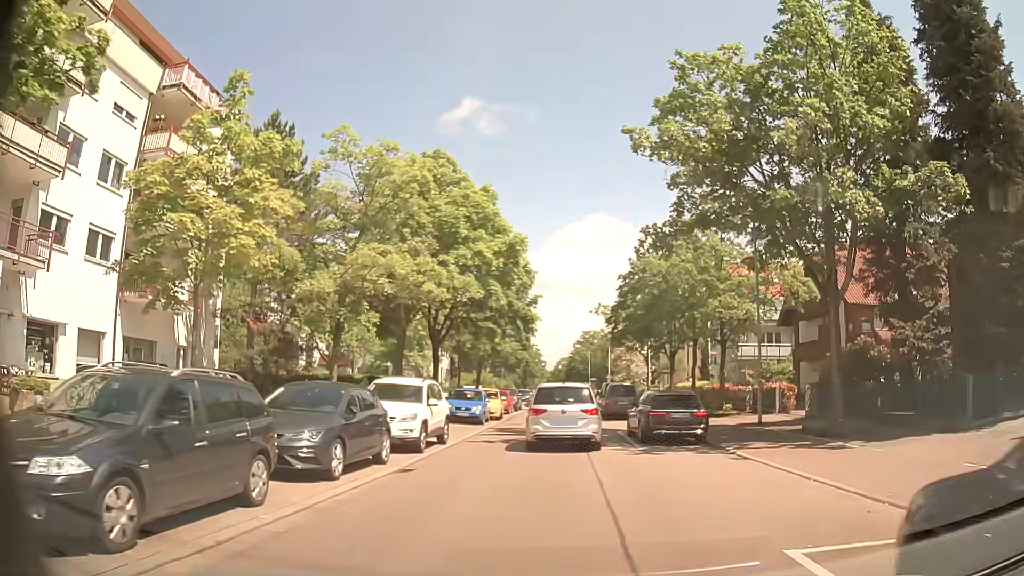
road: residential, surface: asphalt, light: Day
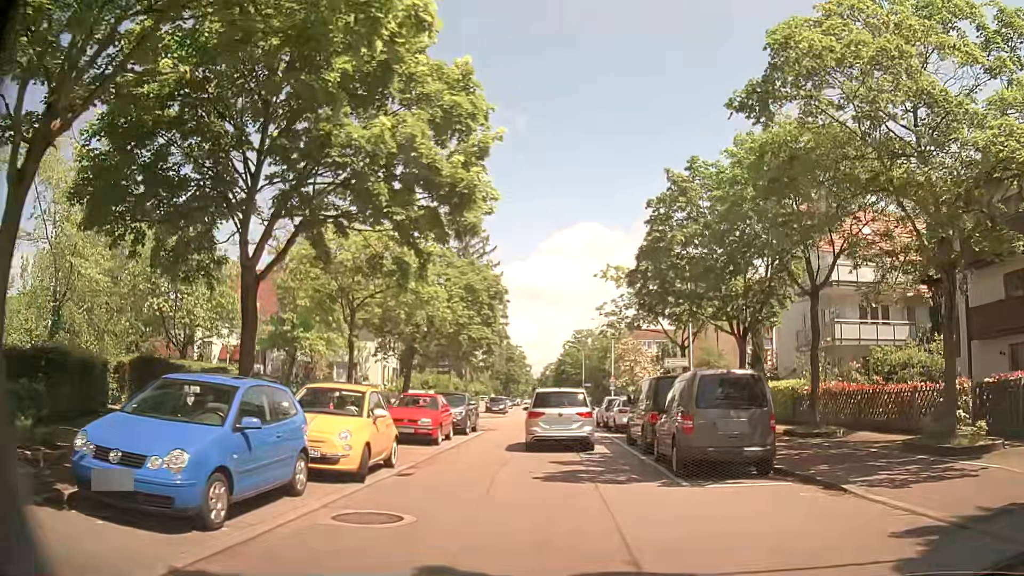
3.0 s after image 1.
(+0.5, +21.6) m; +2°
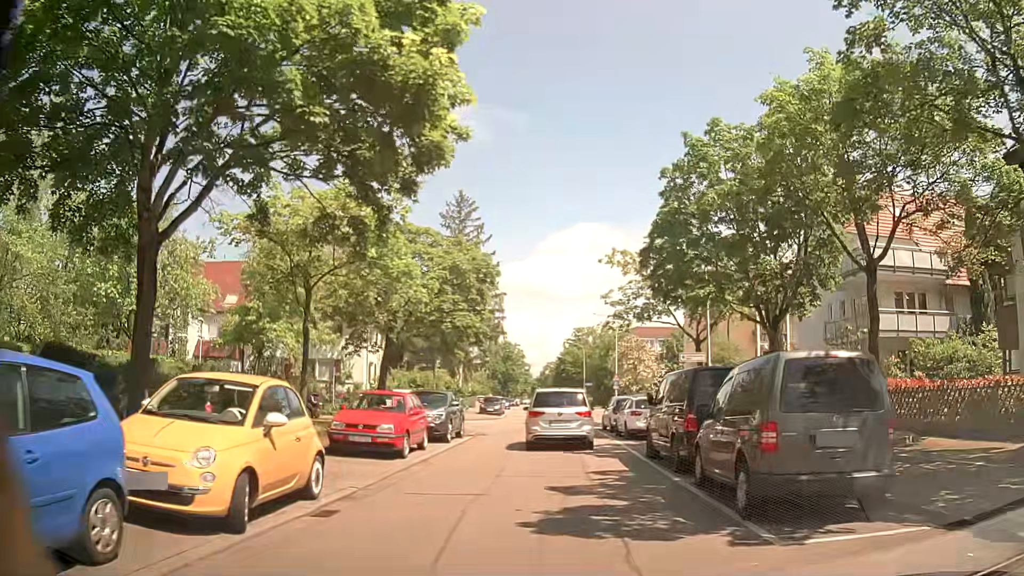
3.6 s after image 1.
(0.0, +4.2) m; +1°
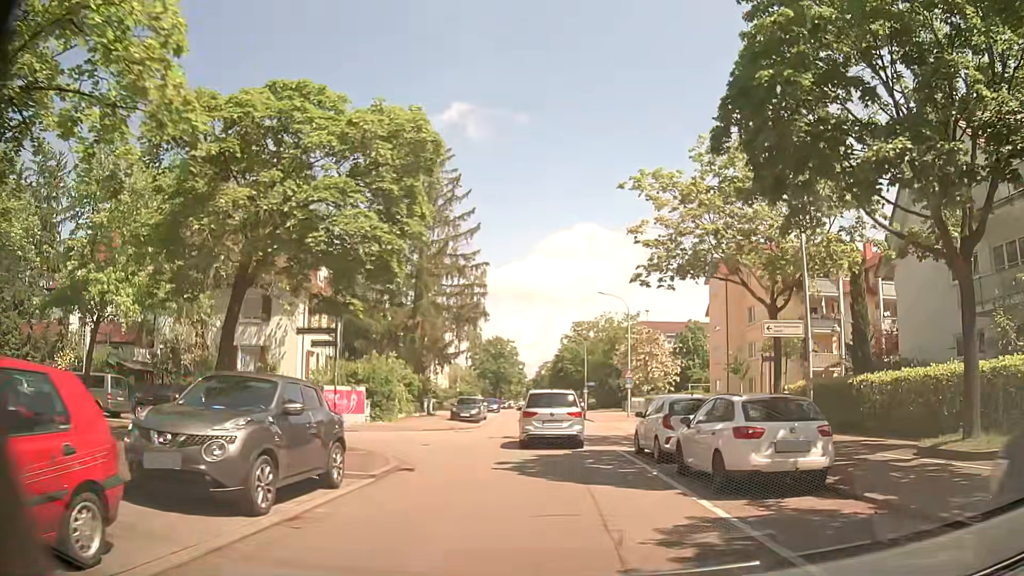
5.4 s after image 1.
(-0.2, +12.9) m; -2°
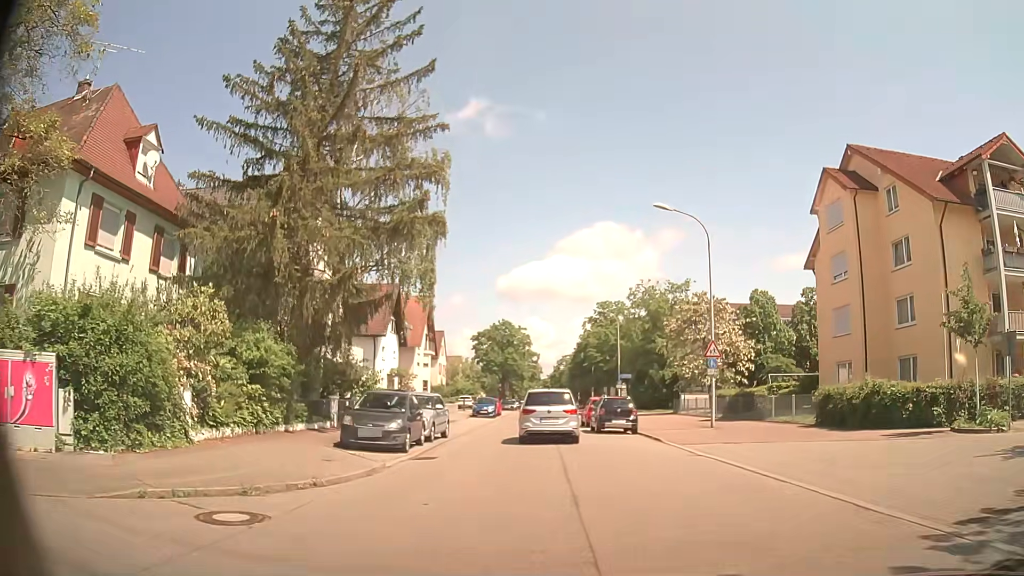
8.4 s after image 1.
(+0.3, +22.1) m; 0°
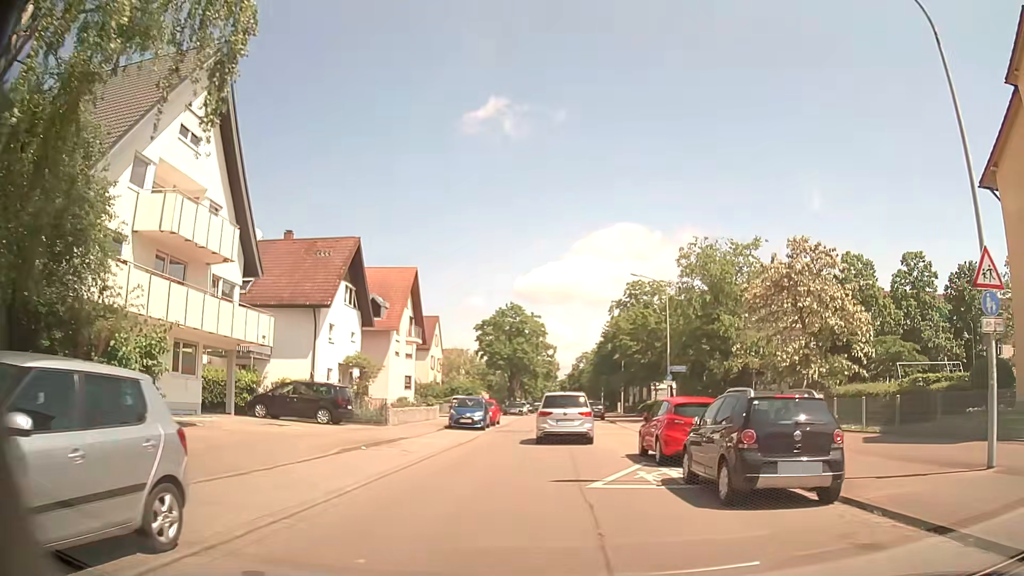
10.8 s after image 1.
(-0.3, +17.9) m; -1°
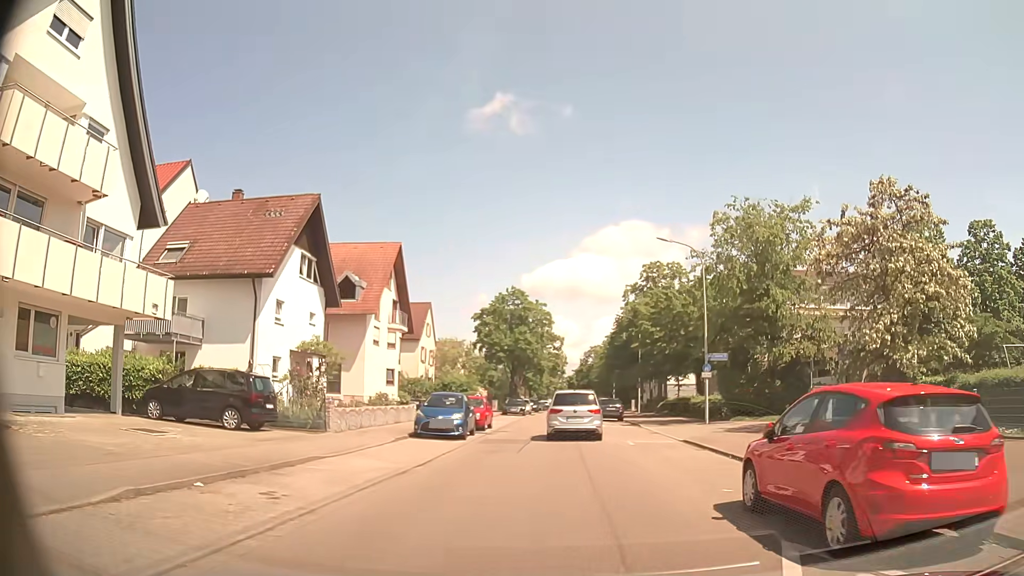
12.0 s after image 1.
(-0.2, +8.9) m; -4°
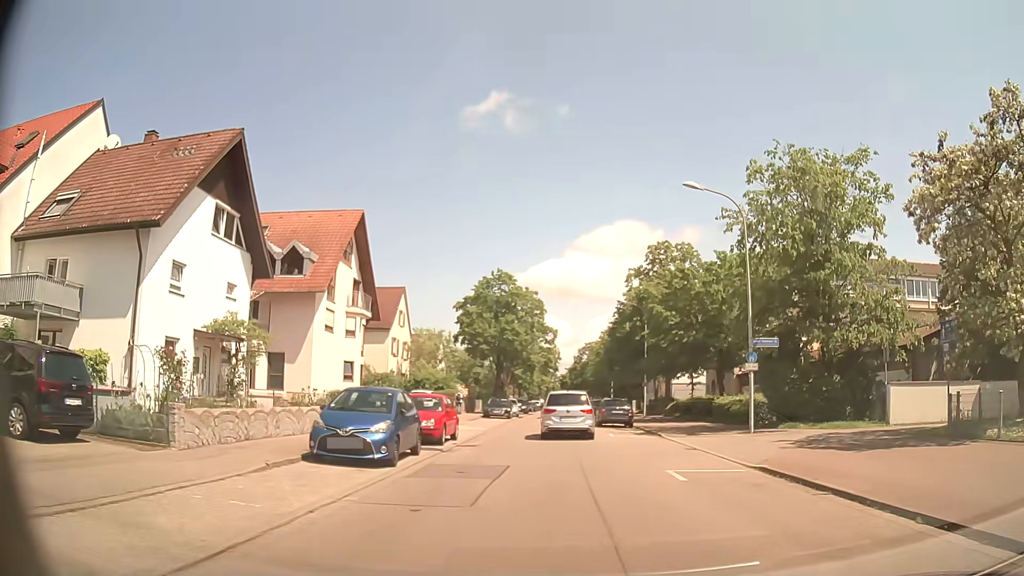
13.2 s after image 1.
(+0.4, +8.9) m; +3°
(0, +10) (0, +20) (0, +30) (+1, +40) (+1, +50) (+1, +60) (+1, +70) (+1, +80) (+2, +90) (+2, +100) m
